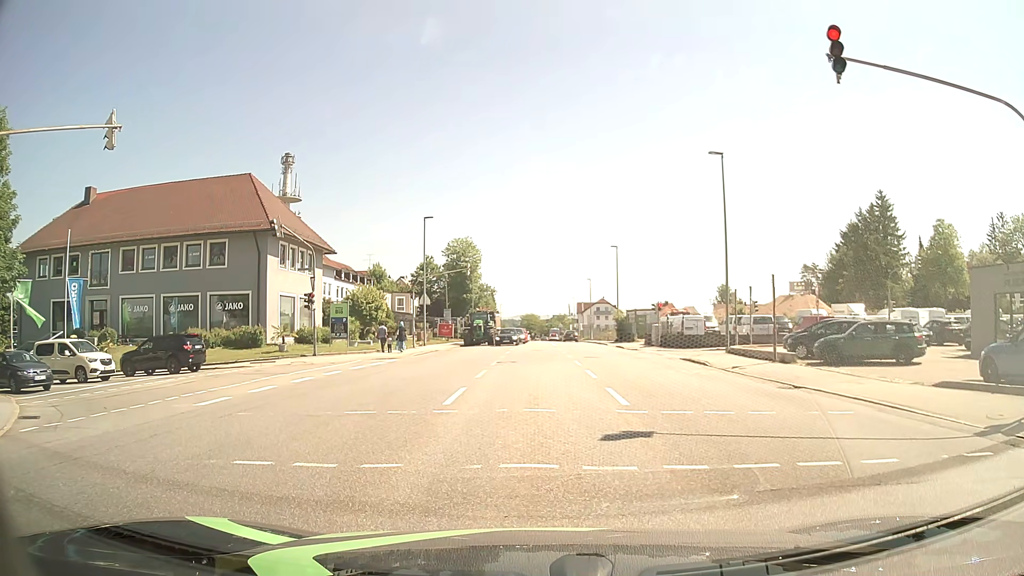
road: tertiary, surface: asphalt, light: Day
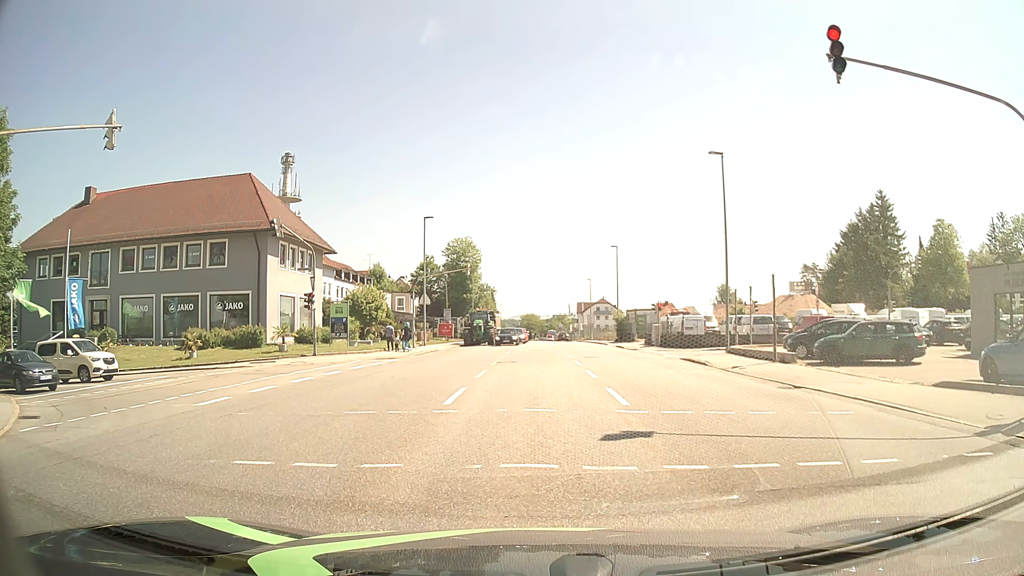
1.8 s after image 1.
(0.0, +0.1) m; 0°
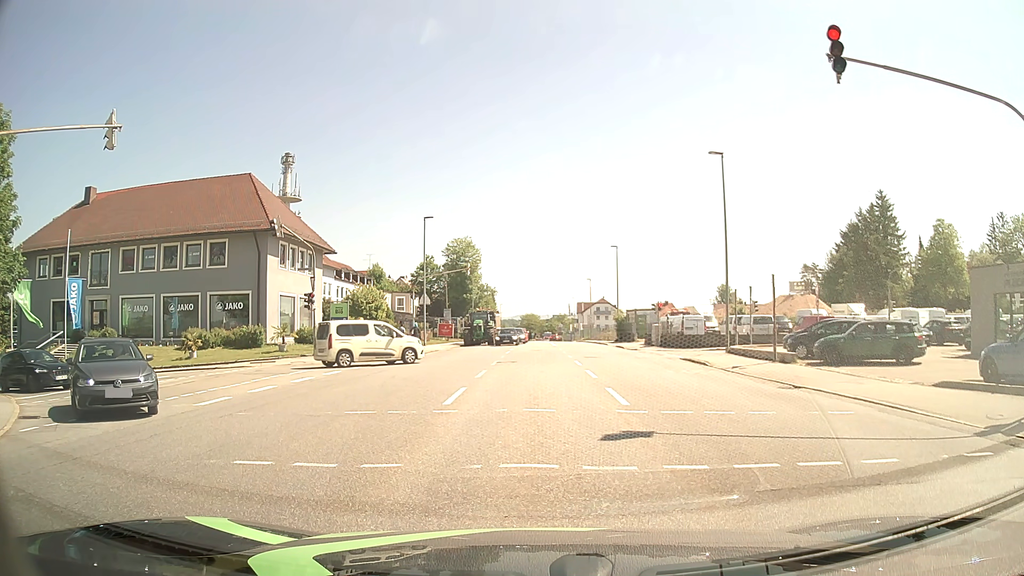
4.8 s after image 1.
(0.0, 0.0) m; 0°
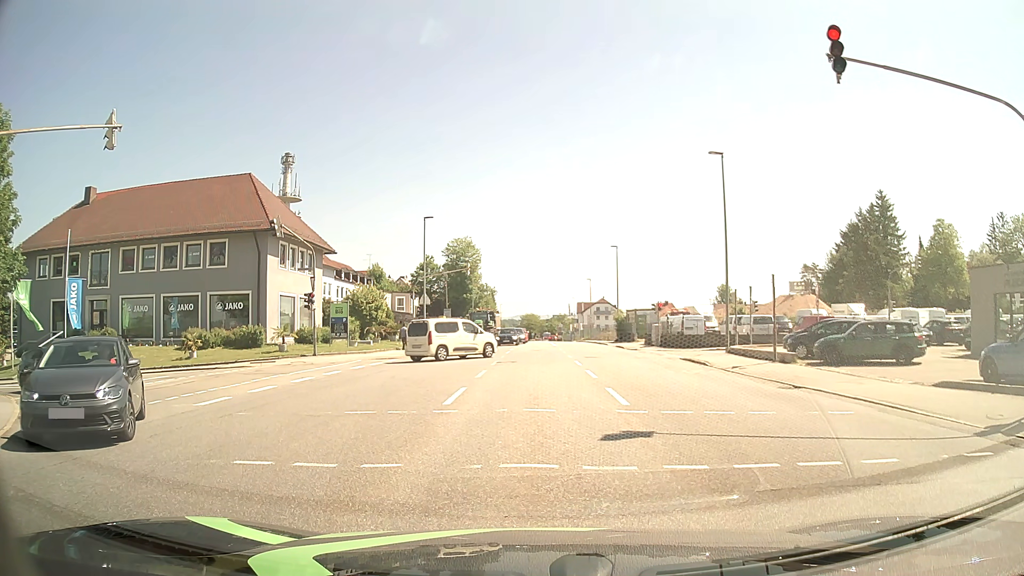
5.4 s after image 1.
(0.0, 0.0) m; 0°
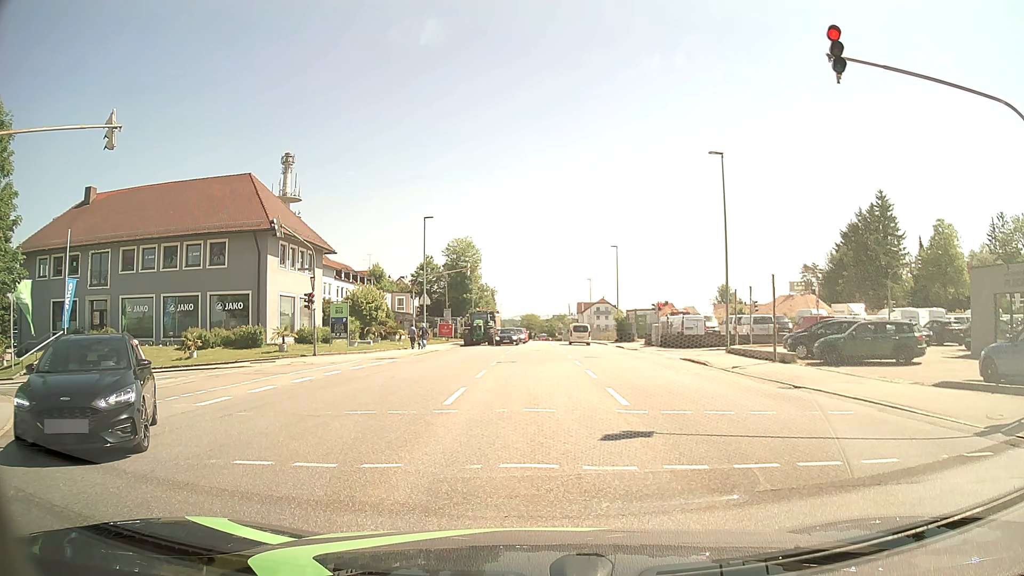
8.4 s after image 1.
(0.0, 0.0) m; 0°
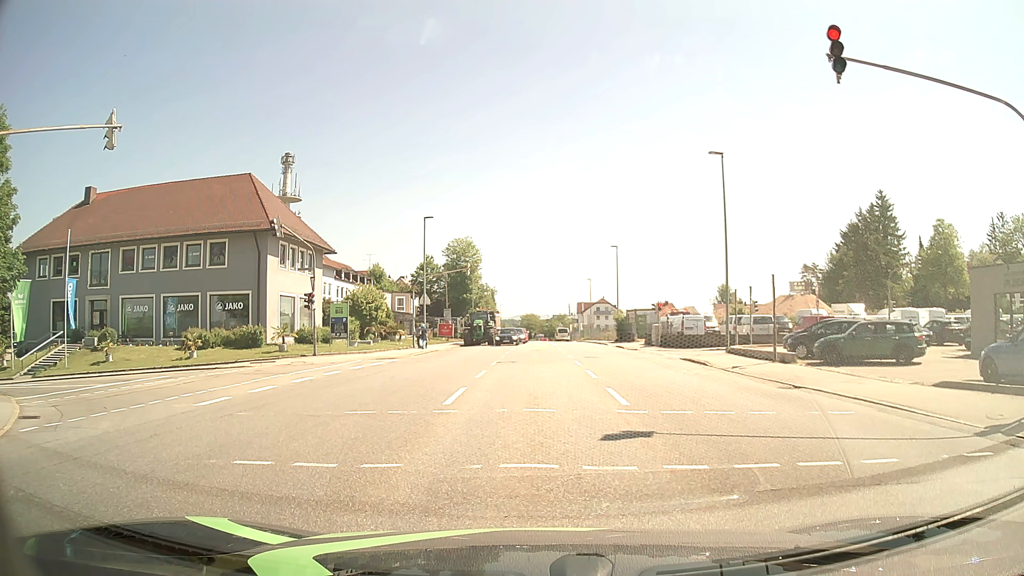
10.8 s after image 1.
(0.0, 0.0) m; 0°
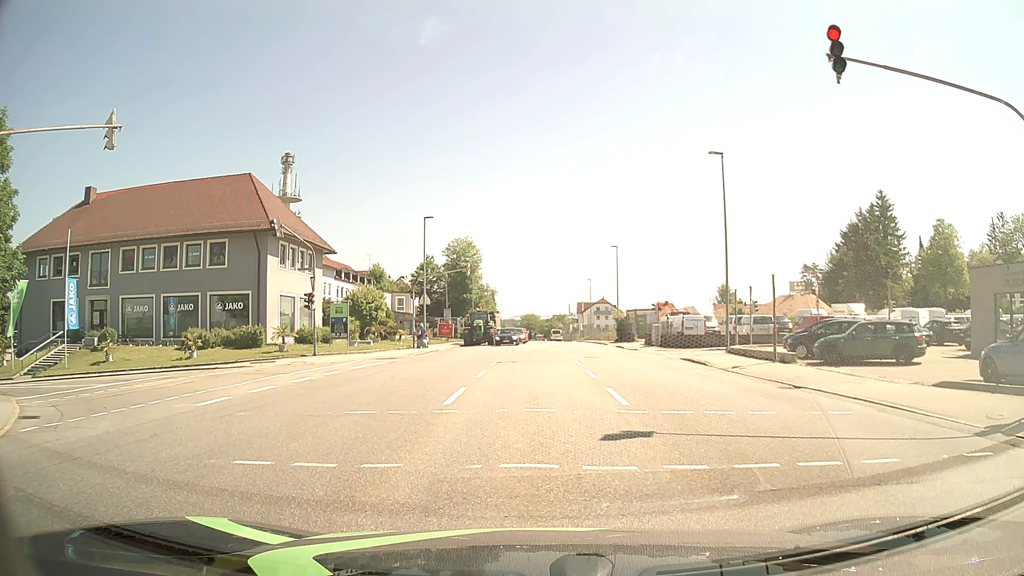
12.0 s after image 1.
(0.0, 0.0) m; 0°
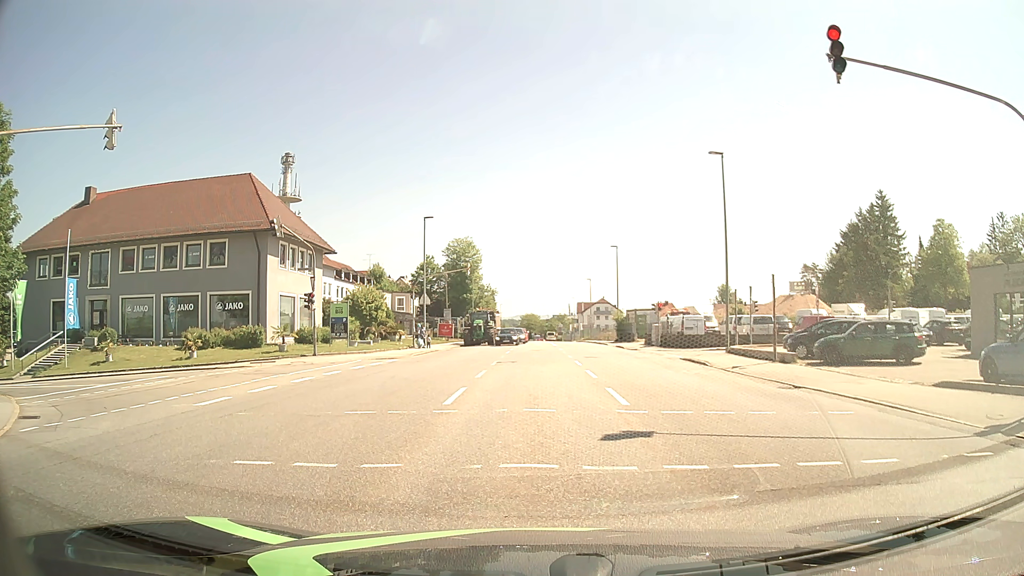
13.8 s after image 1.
(0.0, 0.0) m; 0°
